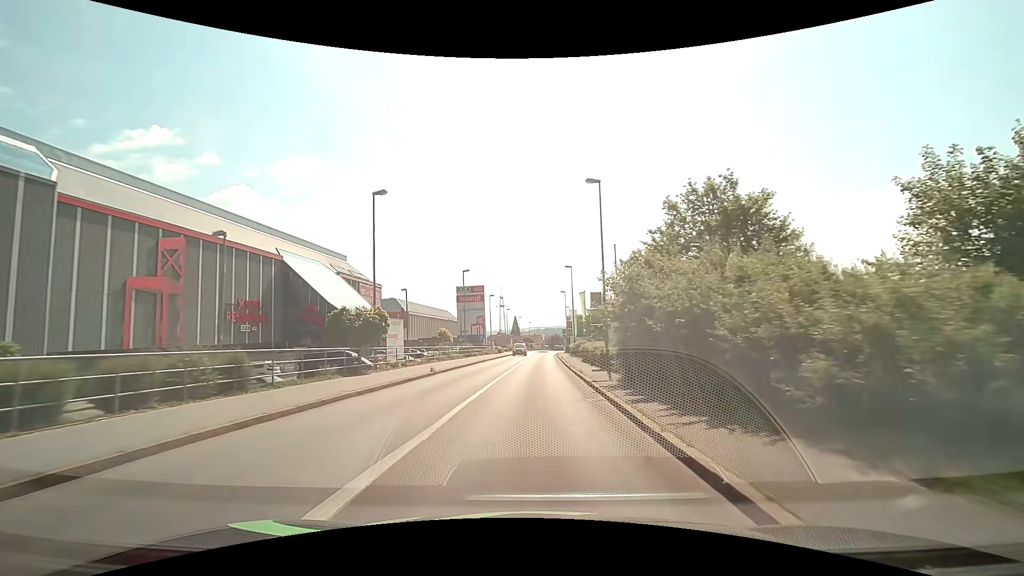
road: tertiary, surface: asphalt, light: Day
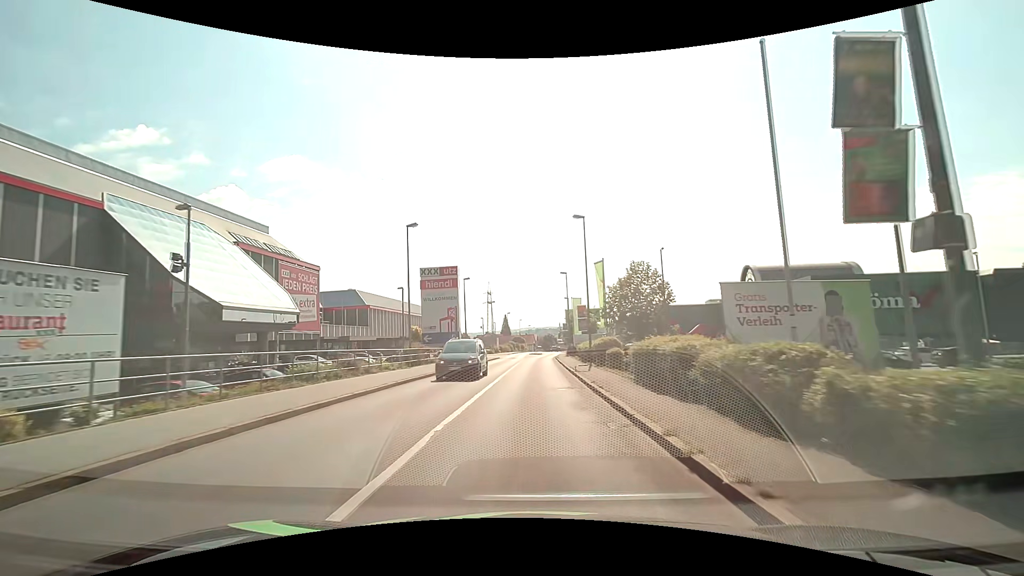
(+0.3, +22.4) m; +2°
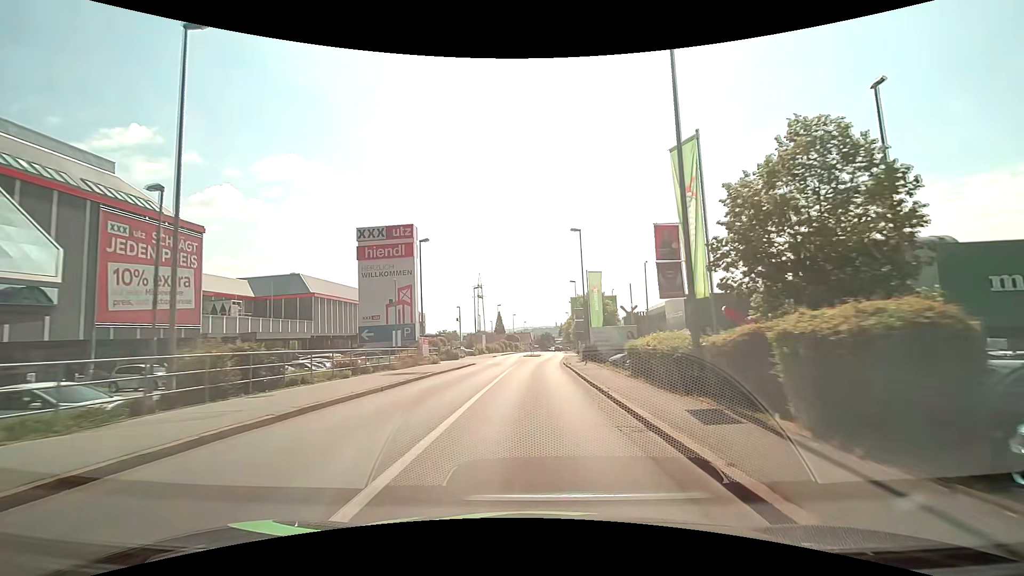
(-0.1, +22.7) m; 0°
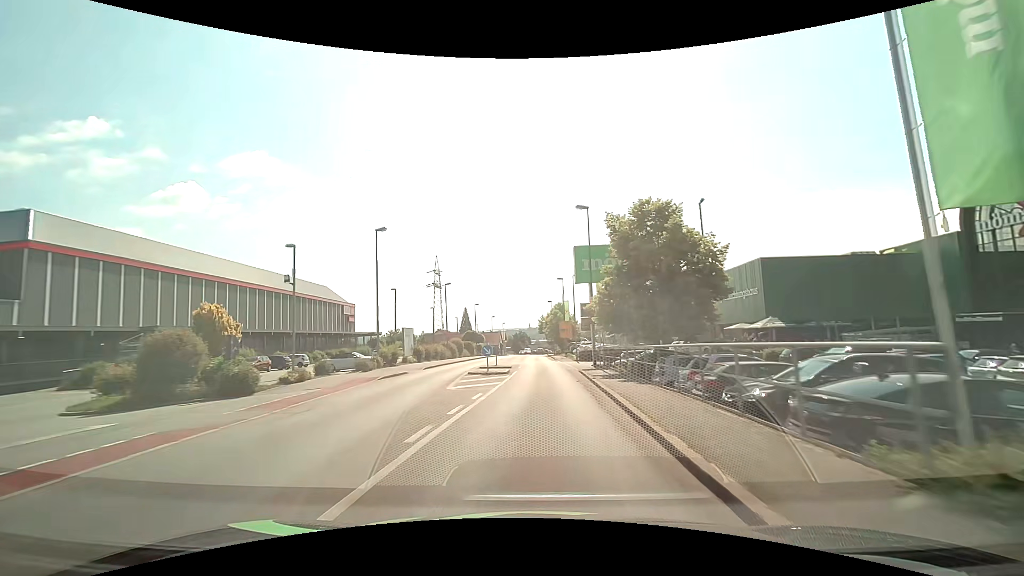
(+0.6, +38.0) m; +3°
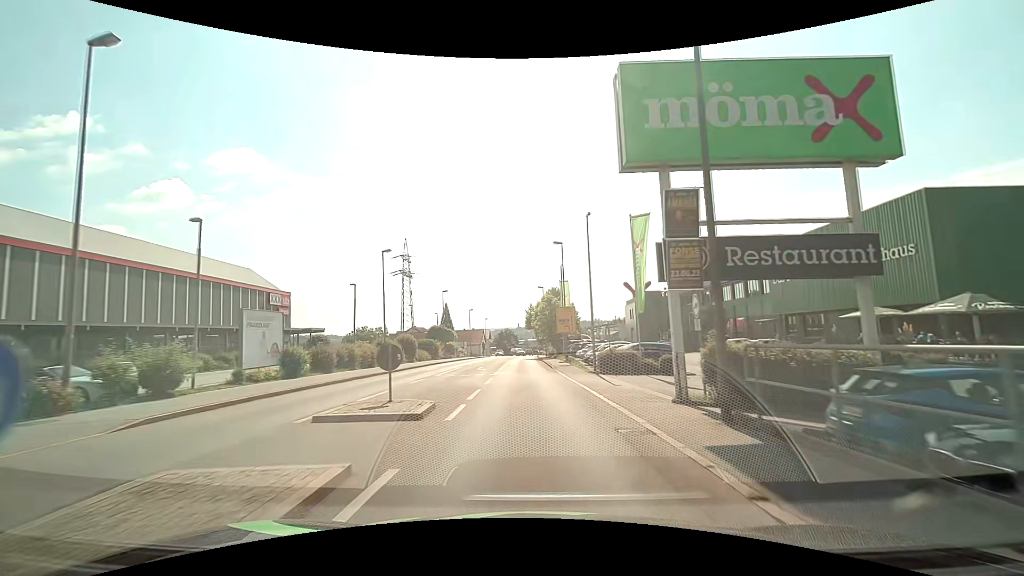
(+0.6, +22.8) m; +2°
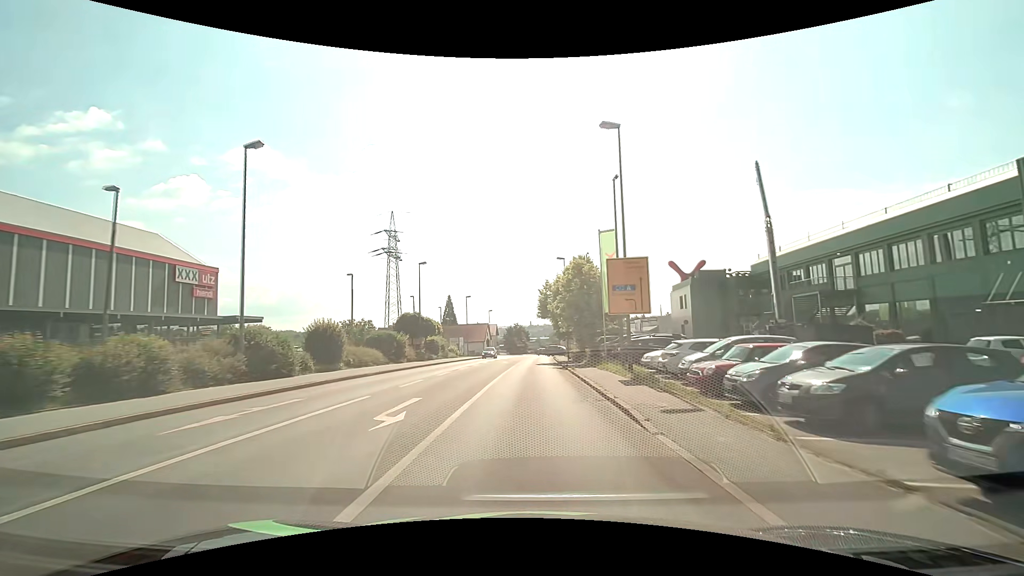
(-0.5, +22.9) m; -2°
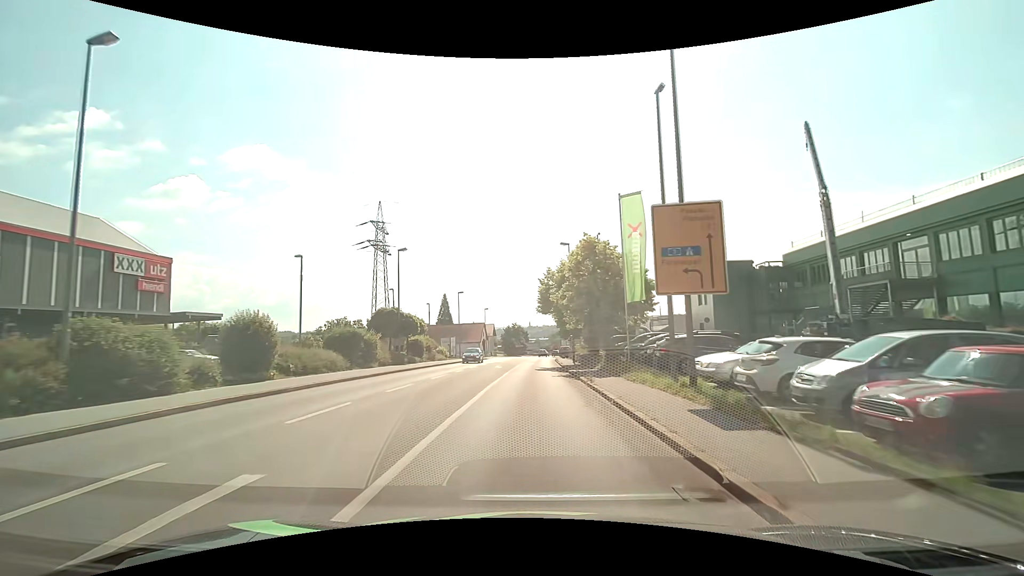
(0.0, +7.7) m; 0°
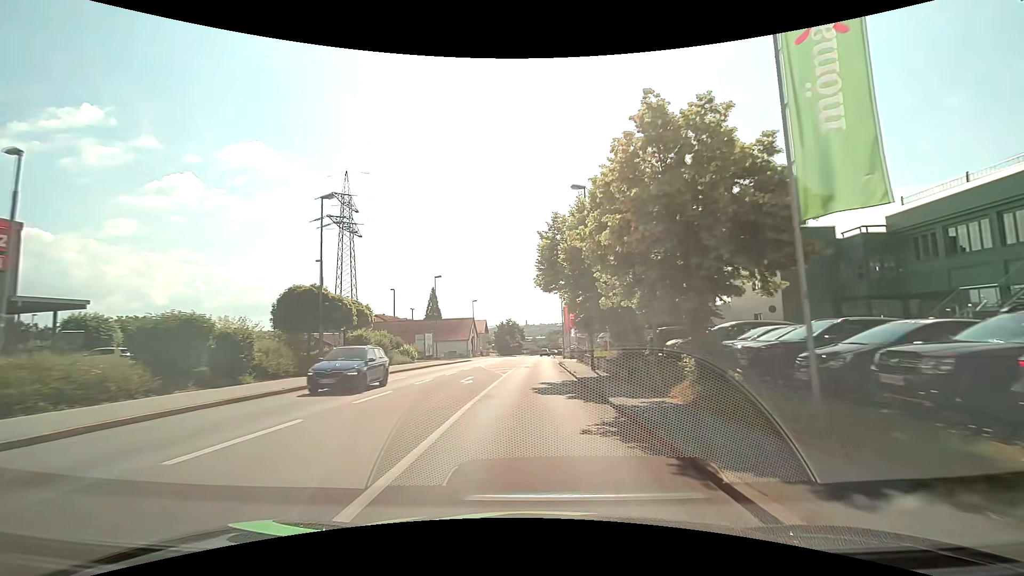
(+0.1, +15.3) m; 0°
(0, +10) (0, +20) (0, +30) (0, +40) (+1, +50) (+1, +60) (+1, +70) (+1, +80) (+2, +90) (+2, +100) m
